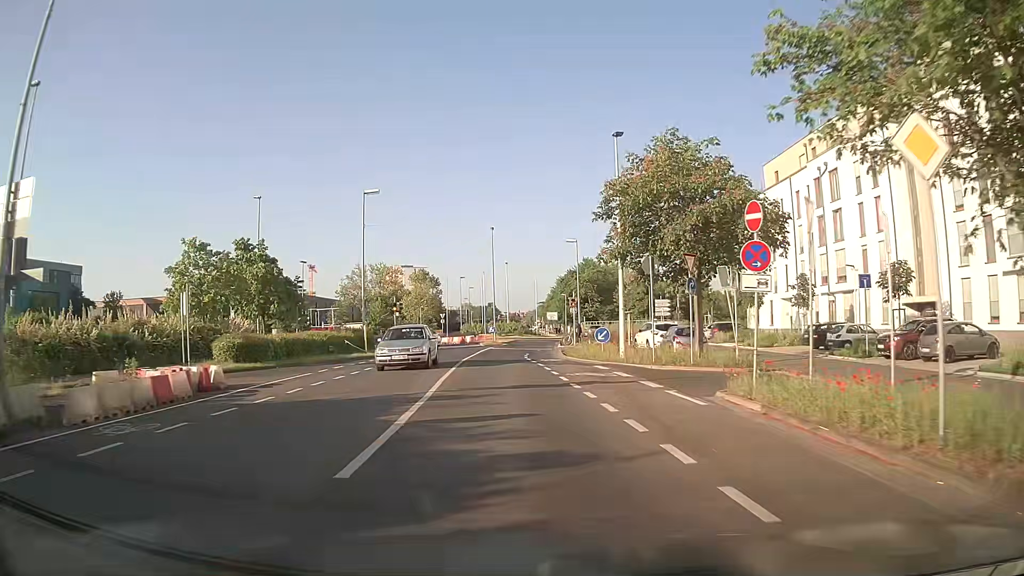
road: secondary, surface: asphalt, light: Day
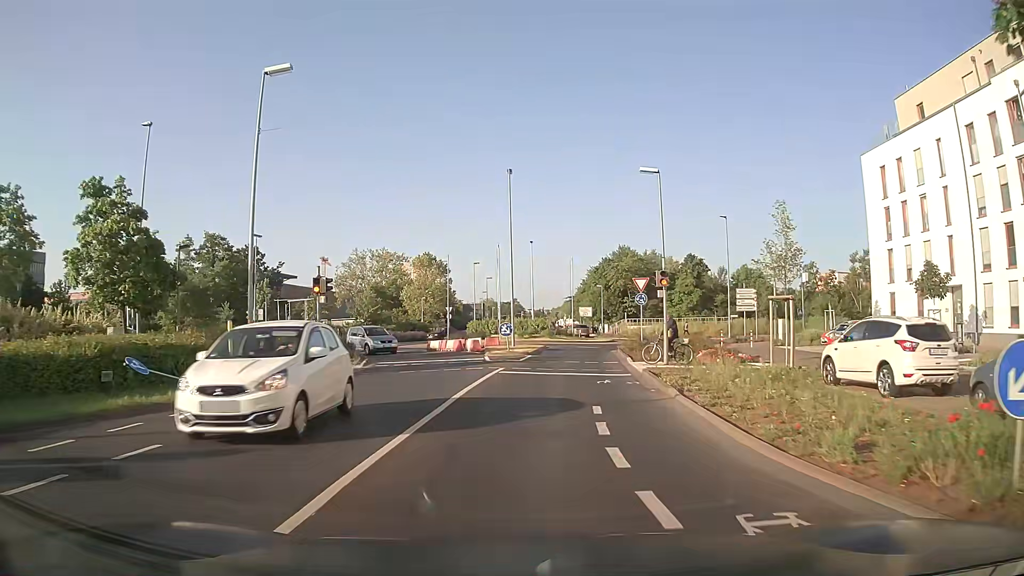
(-0.4, +21.8) m; -2°
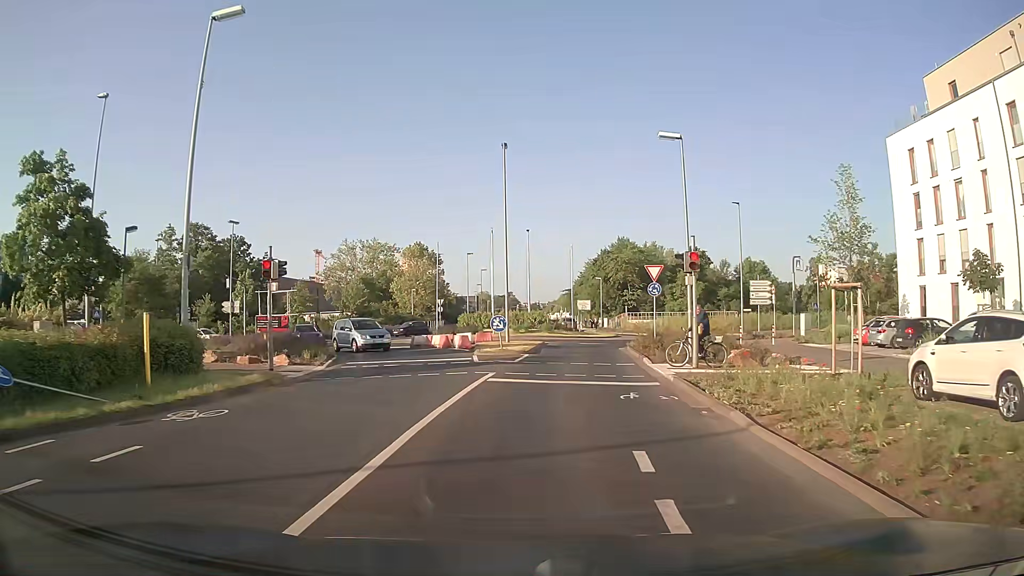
(0.0, +4.3) m; 0°
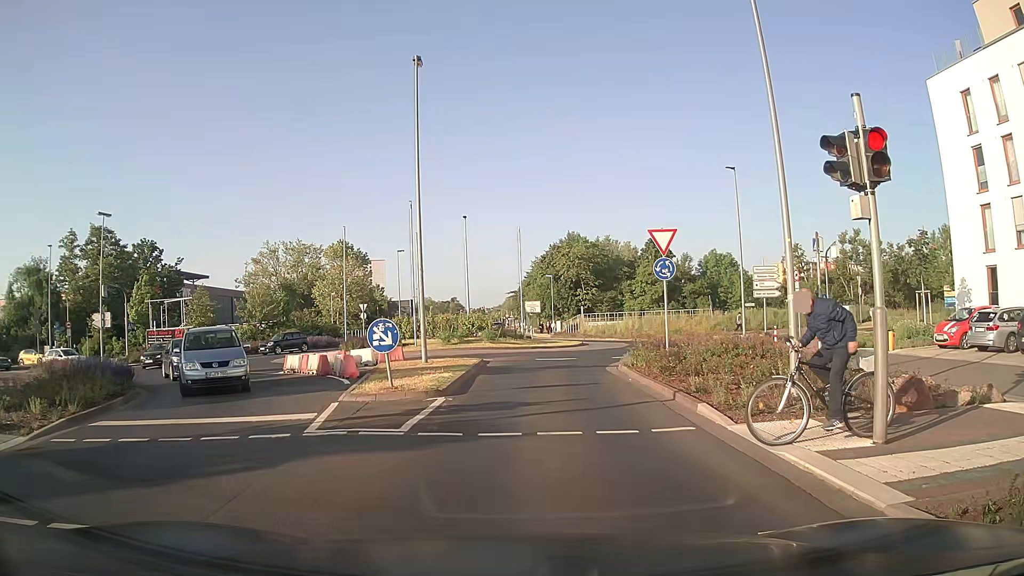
(+0.6, +11.5) m; +4°
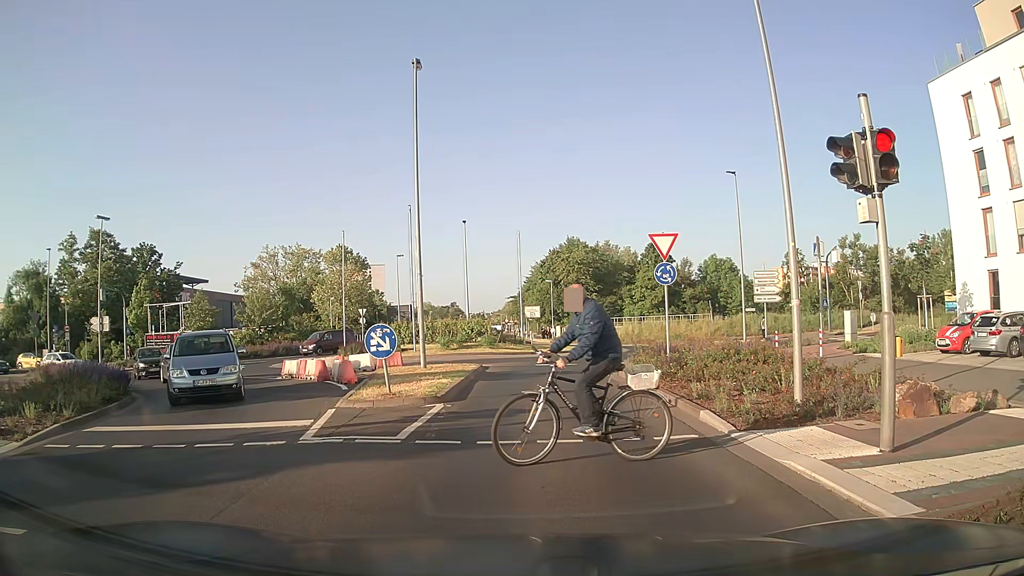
(0.0, +0.2) m; 0°
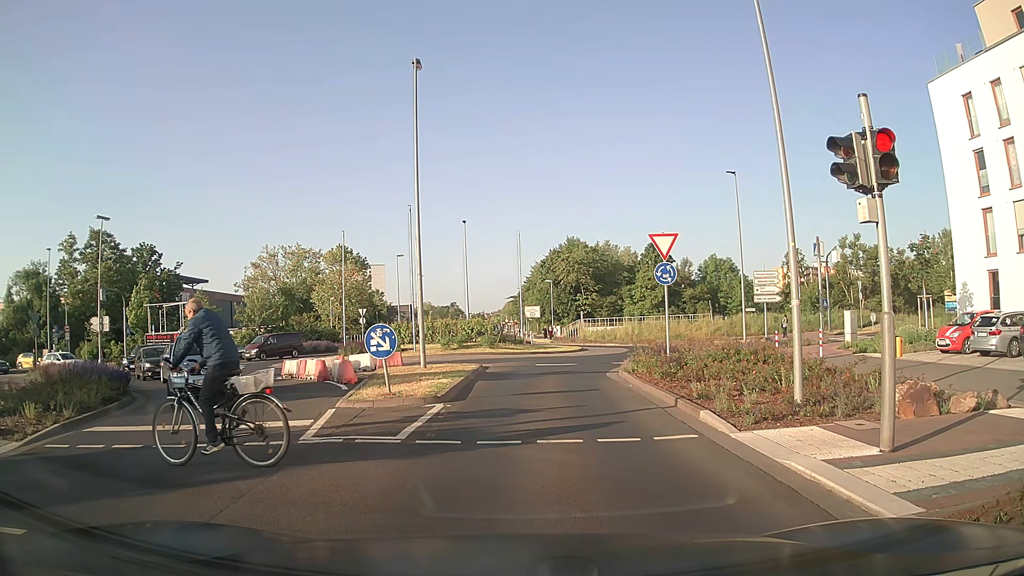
(0.0, 0.0) m; 0°
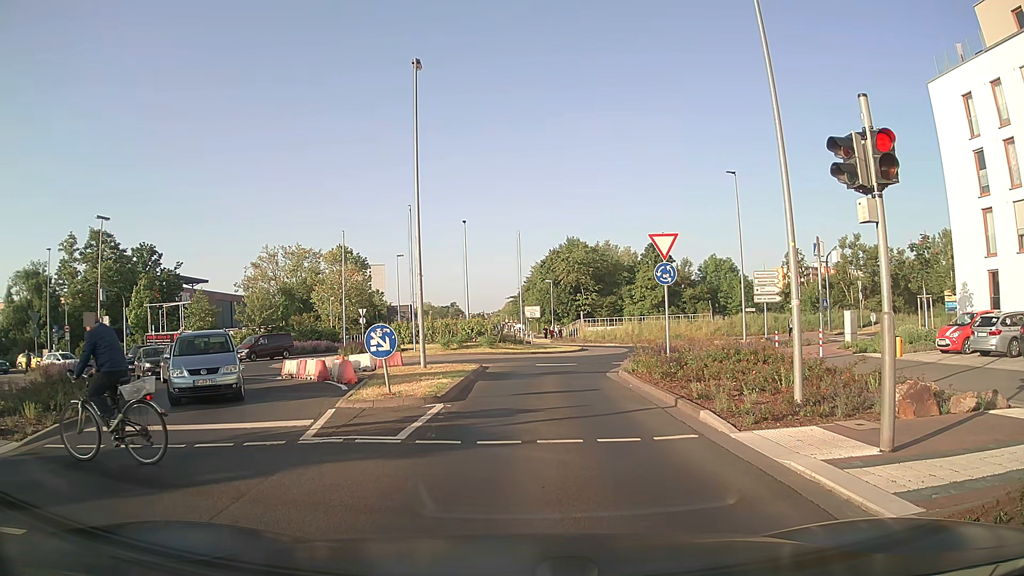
(0.0, 0.0) m; 0°
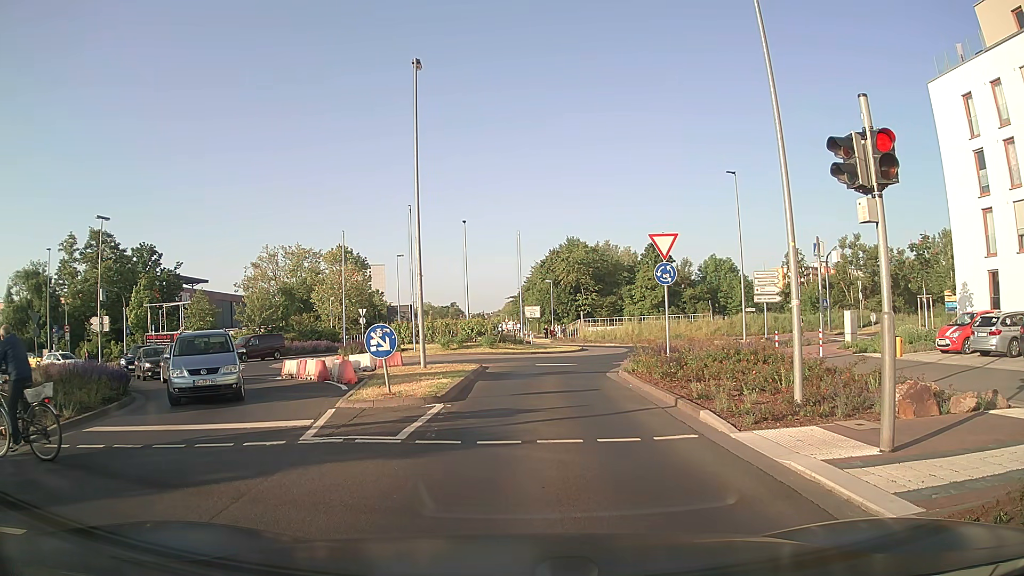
(0.0, 0.0) m; 0°
(0, +10) (+1, +20) (+4, +29) (+8, +39) (+6, +48) (+2, +57) (0, +67) (-1, +77) (-1, +87) (-1, +97) m
